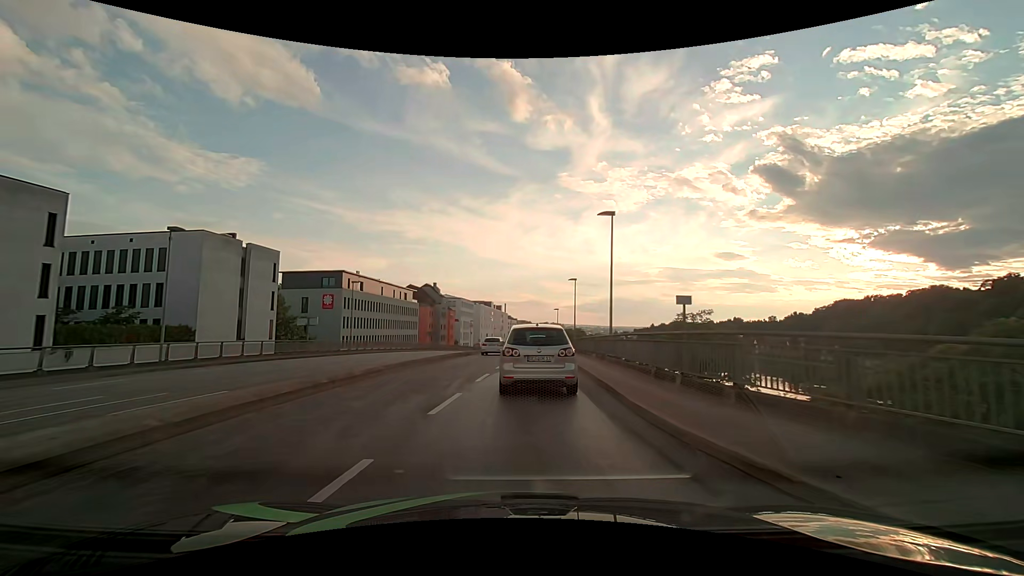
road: primary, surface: asphalt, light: Day
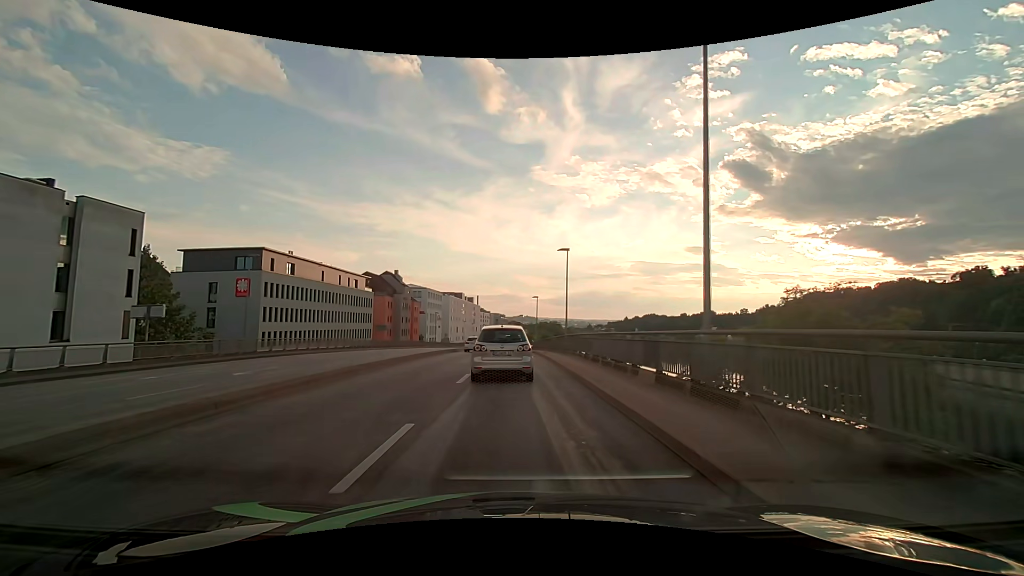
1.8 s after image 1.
(+0.3, +16.3) m; +3°
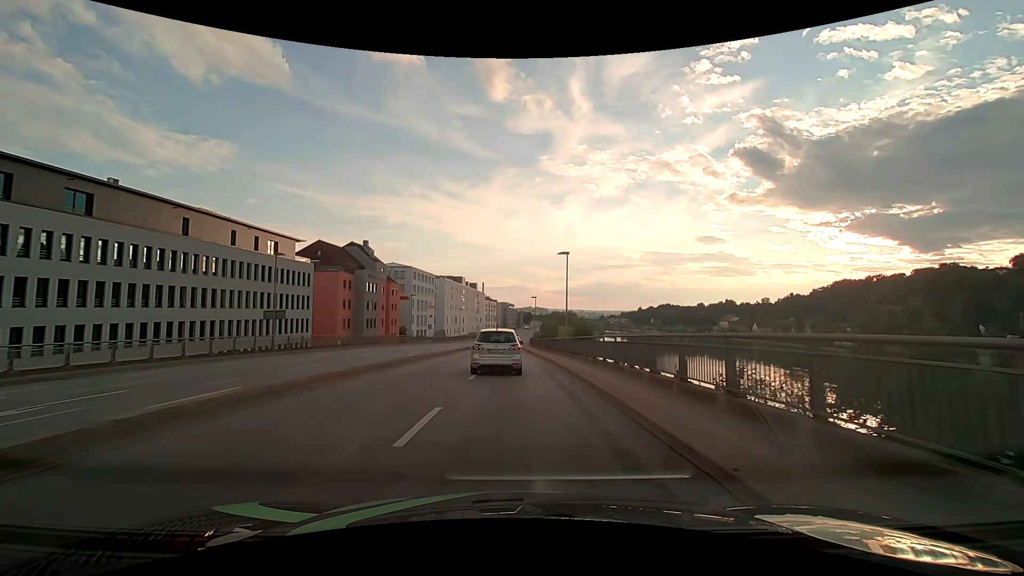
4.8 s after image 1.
(-0.2, +35.0) m; -1°
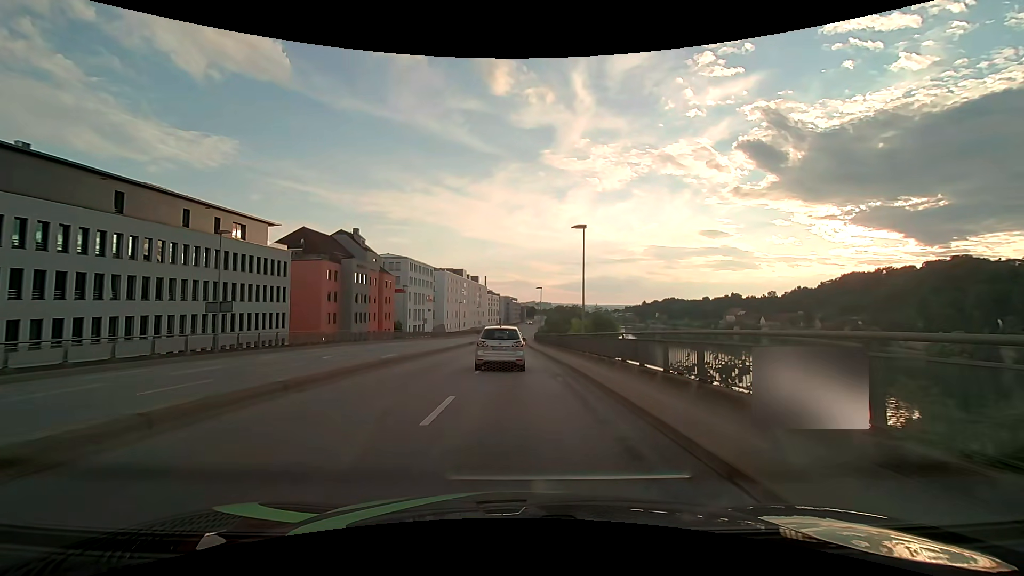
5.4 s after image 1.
(0.0, +7.9) m; 0°
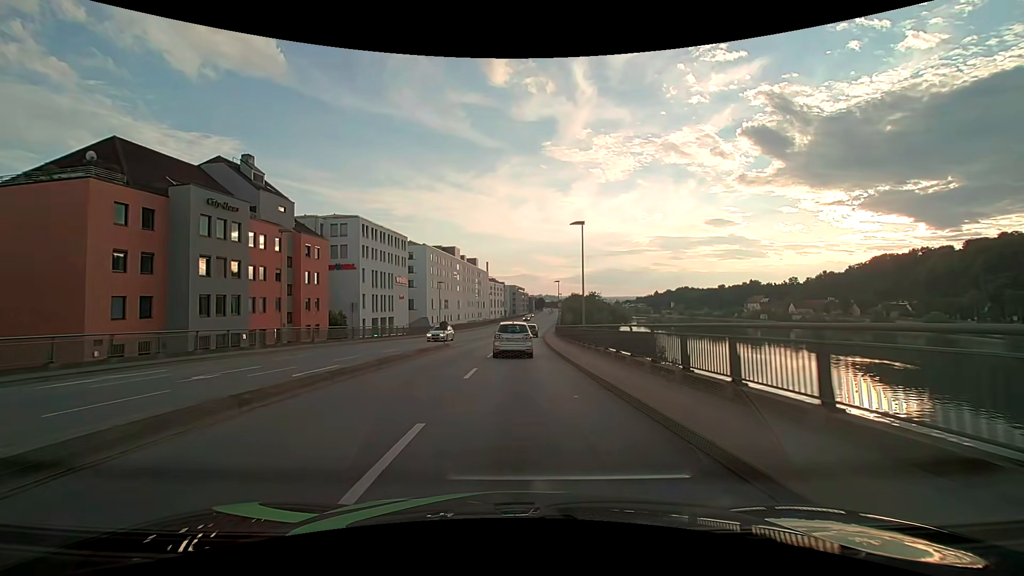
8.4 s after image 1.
(-0.4, +39.2) m; -1°
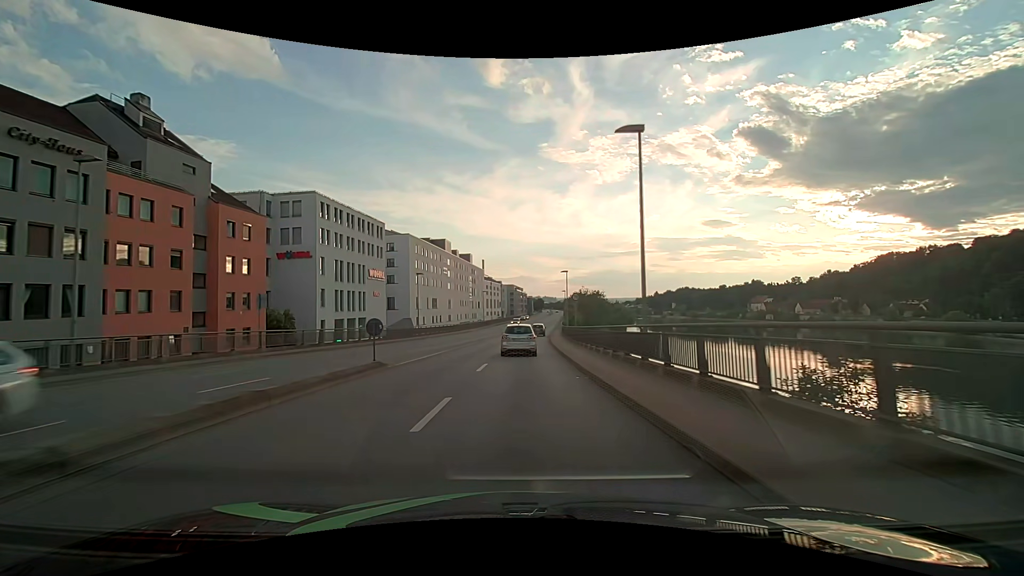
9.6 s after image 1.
(0.0, +15.3) m; 0°
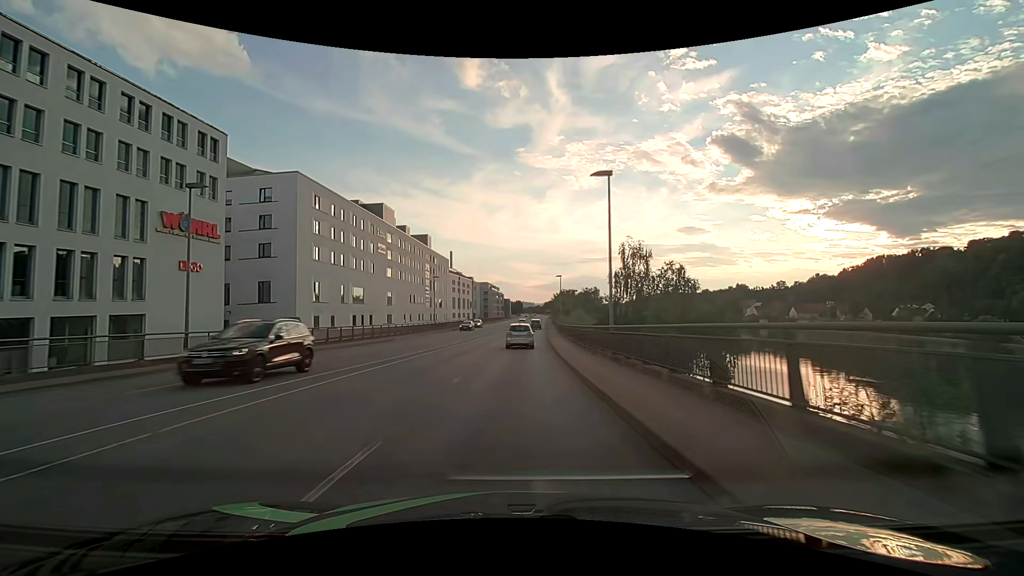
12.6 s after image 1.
(+1.2, +39.7) m; +3°
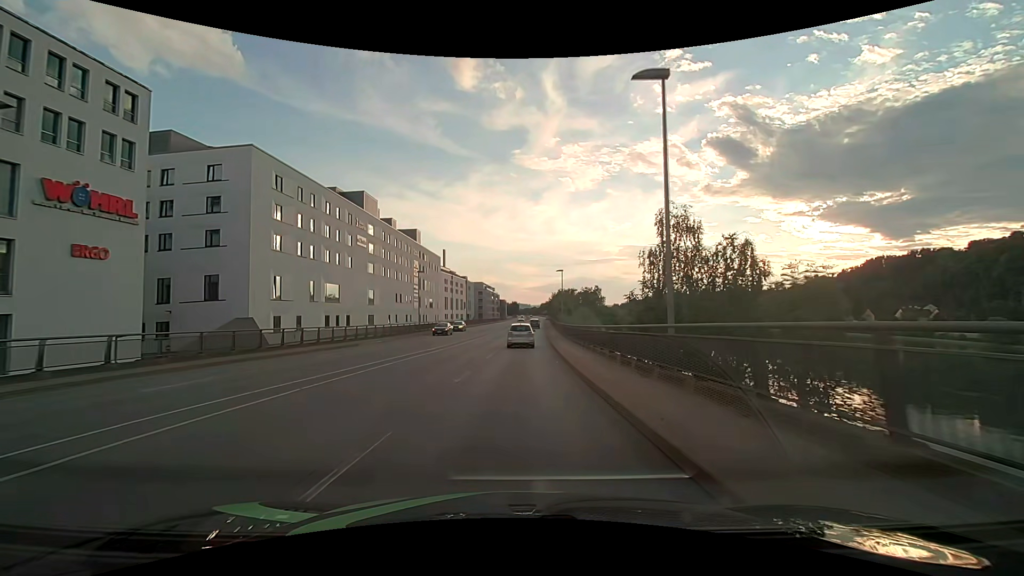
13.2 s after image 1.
(0.0, +8.7) m; 0°
(0, +10) (0, +20) (+1, +30) (+1, +40) (+1, +50) (+2, +60) (+2, +70) (+3, +80) (+3, +90) (+4, +100) m
